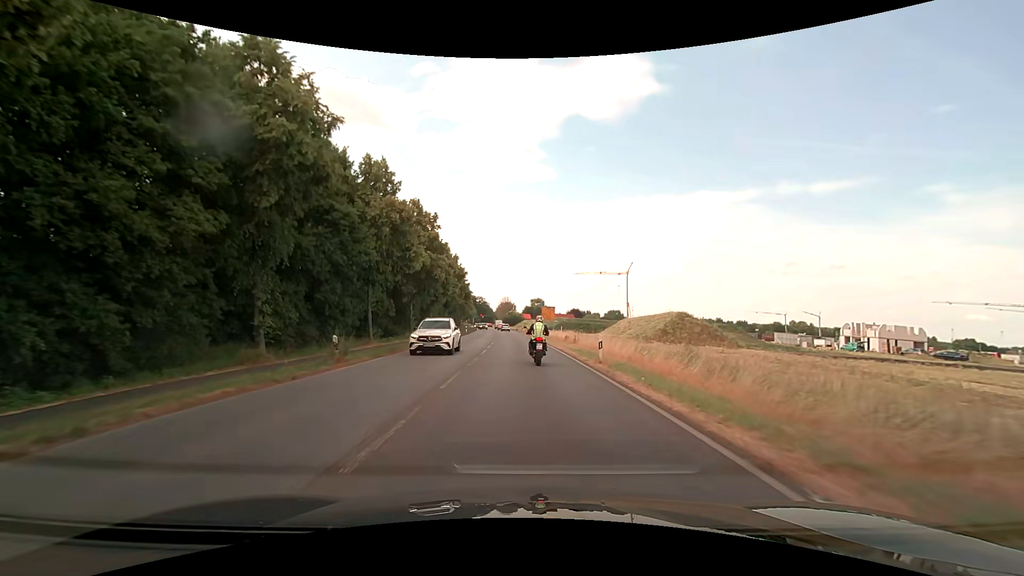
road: primary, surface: asphalt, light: Day
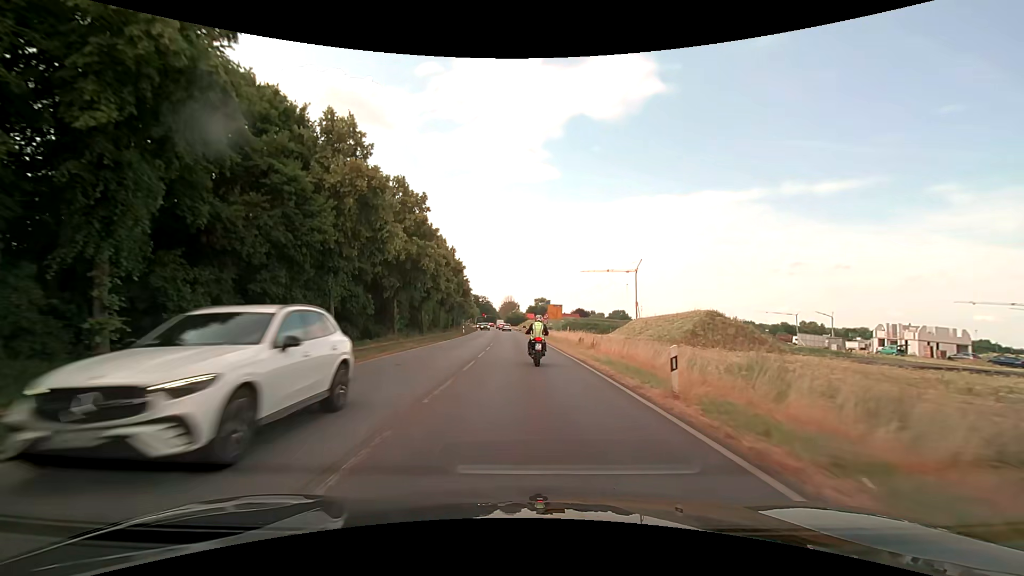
(0.0, +8.0) m; 0°
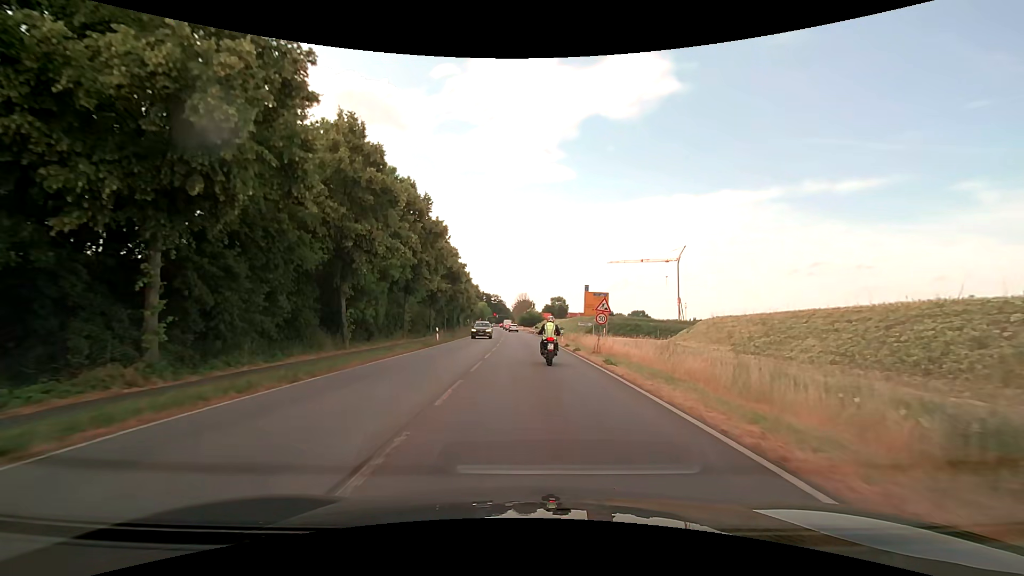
(-0.7, +30.5) m; -2°
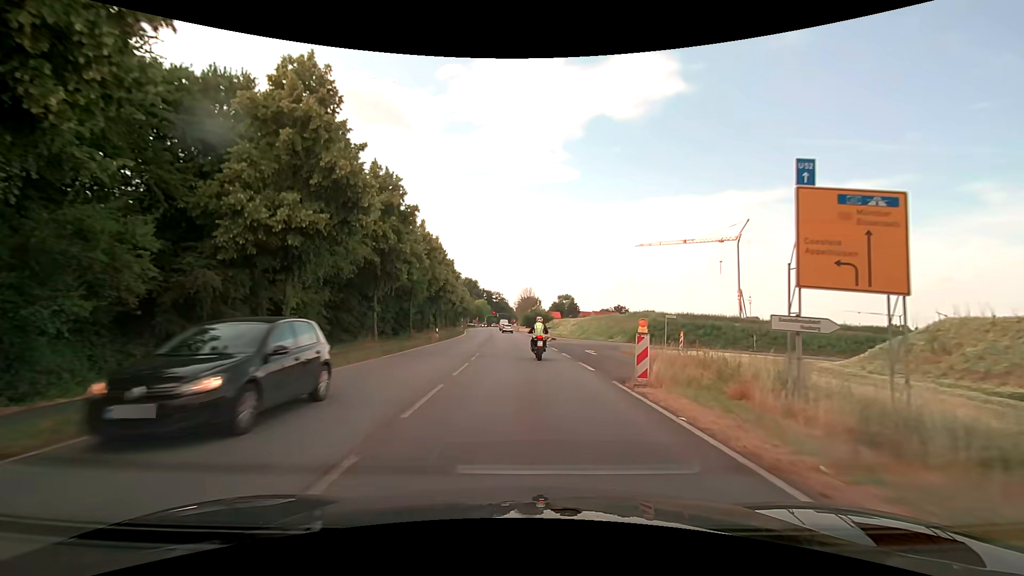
(-0.2, +37.2) m; 0°
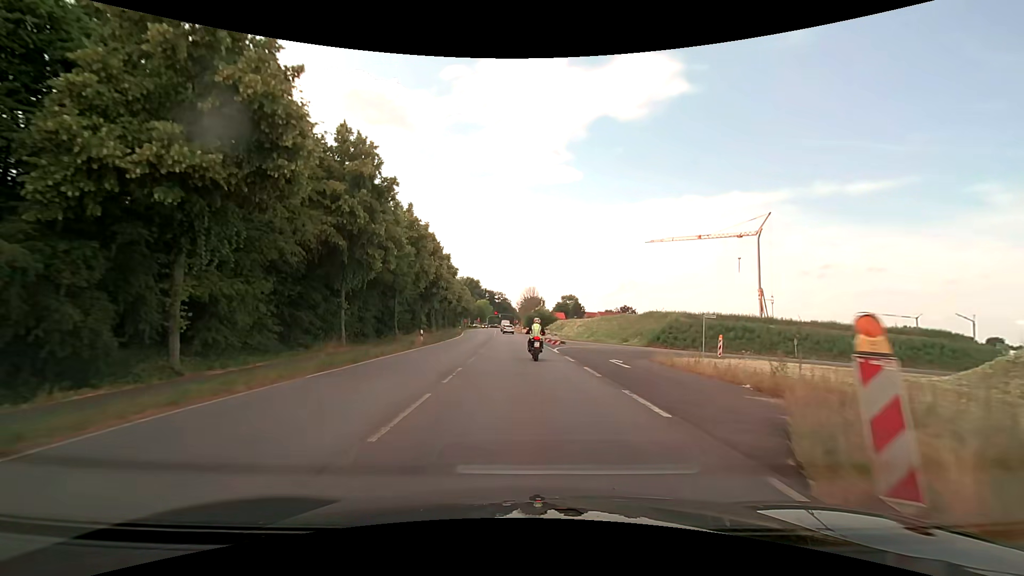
(0.0, +7.6) m; 0°
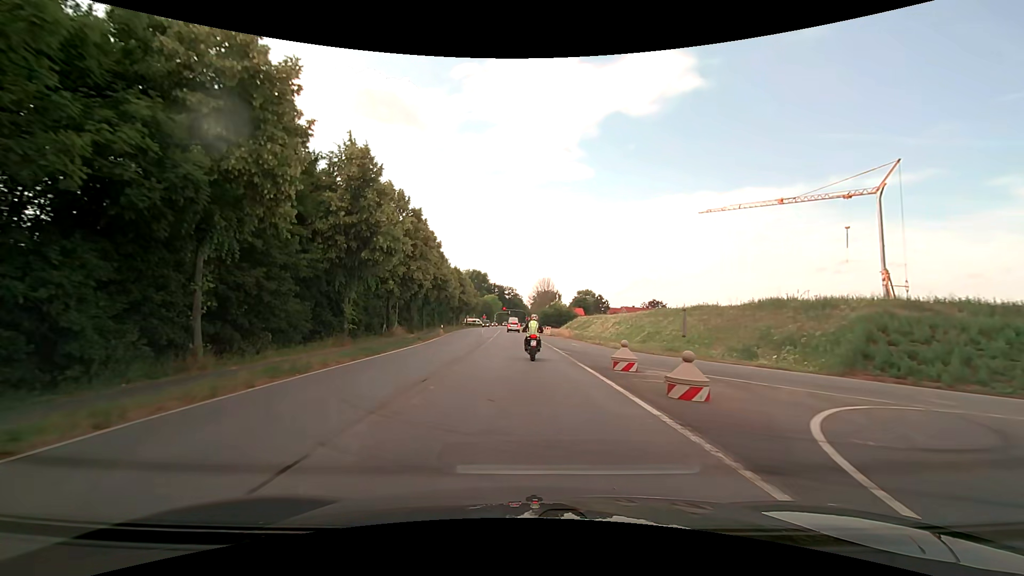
(-0.4, +29.2) m; -2°
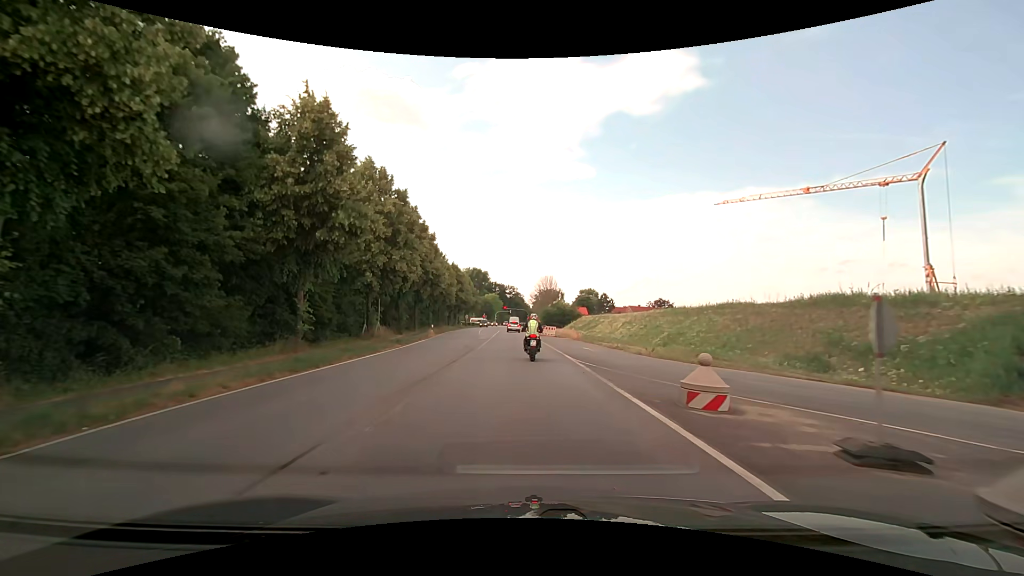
(0.0, +6.6) m; 0°
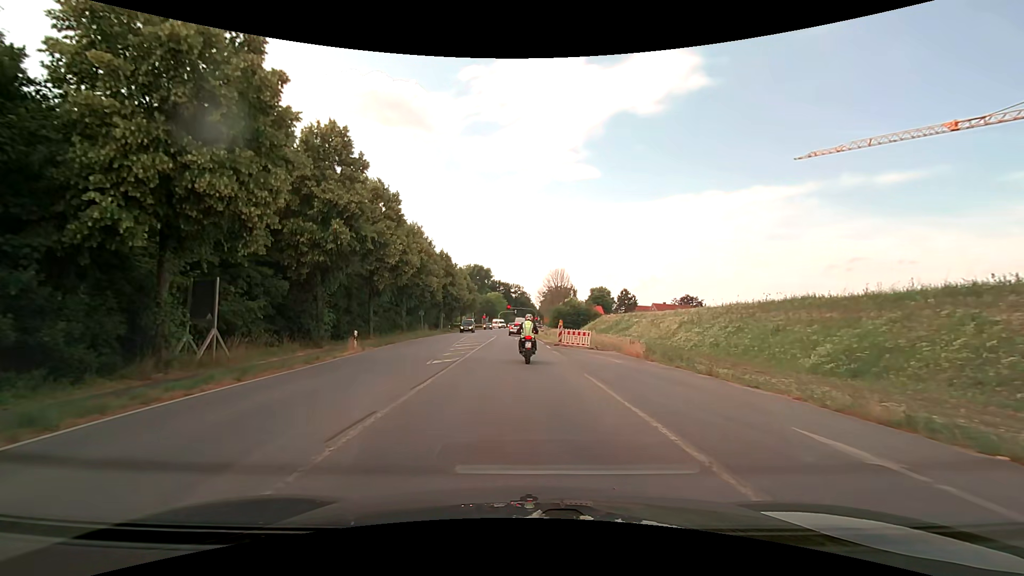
(-0.2, +23.4) m; -1°
(0, +10) (0, +20) (0, +30) (0, +40) (0, +50) (-1, +60) (-1, +70) (-1, +80) (-1, +90) (0, +100) m
